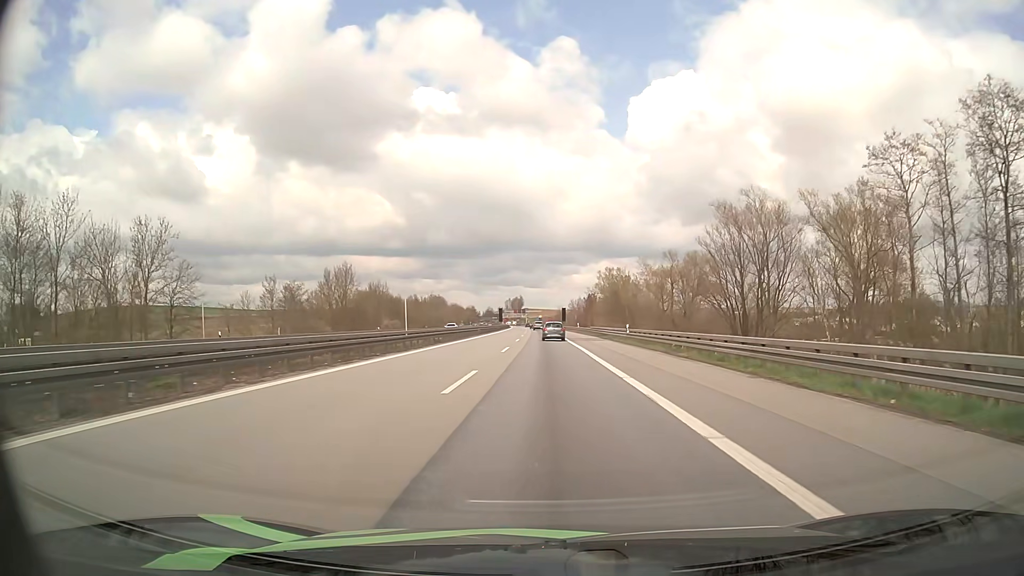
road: motorway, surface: asphalt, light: Day
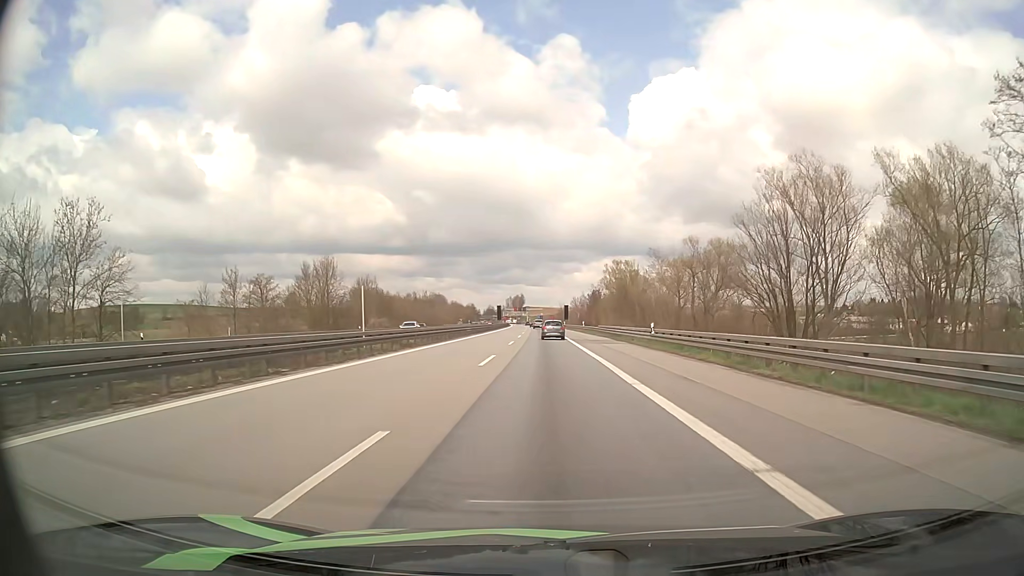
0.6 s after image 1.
(0.0, +10.6) m; 0°
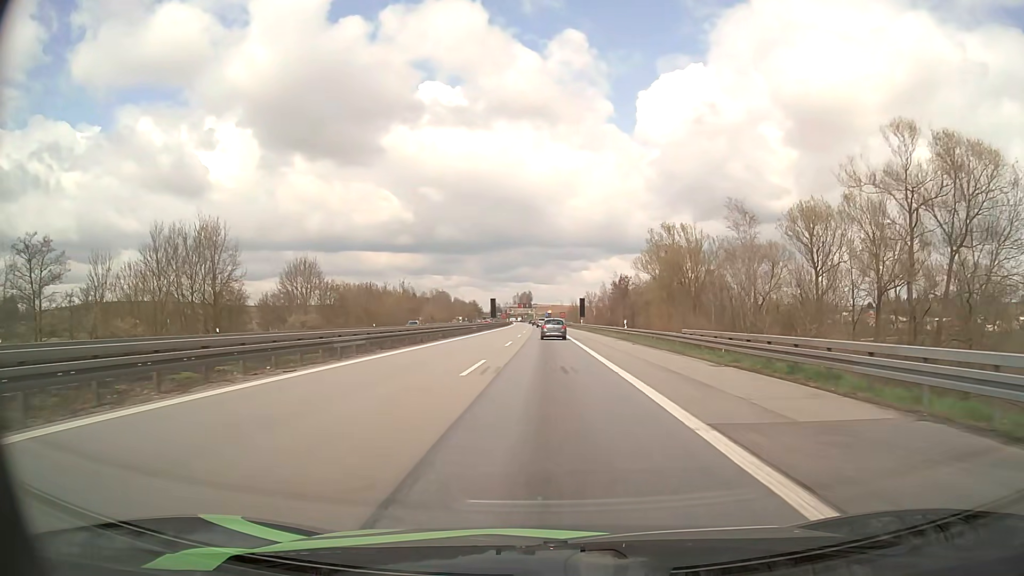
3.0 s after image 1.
(-0.3, +40.3) m; -1°
